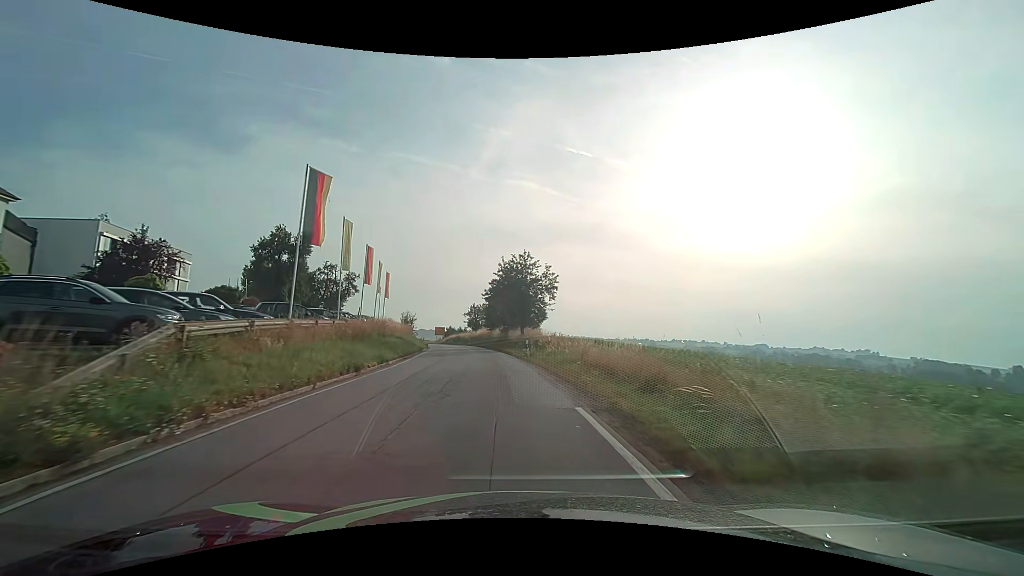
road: secondary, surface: asphalt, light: Day
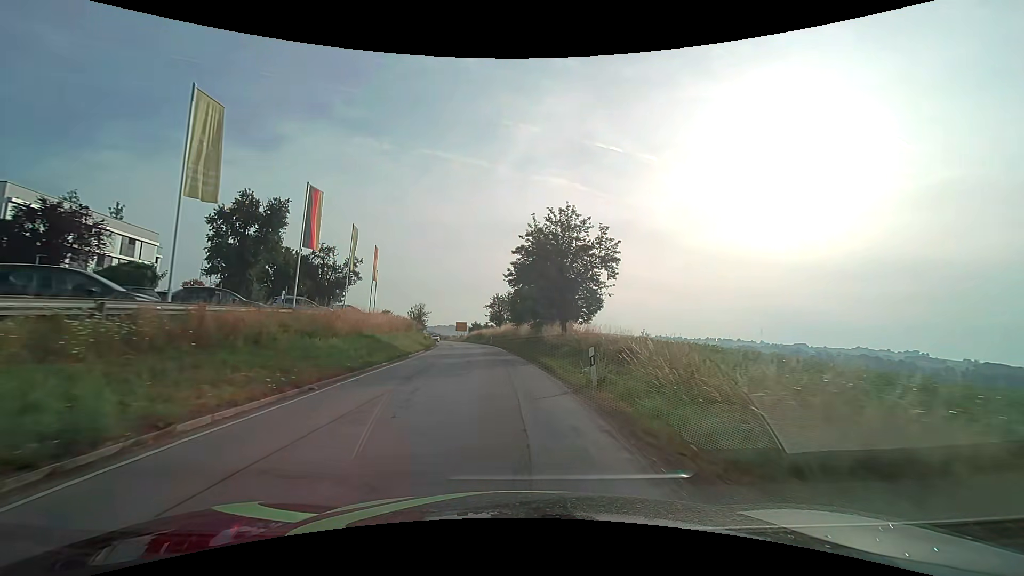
(-0.5, +16.2) m; -4°
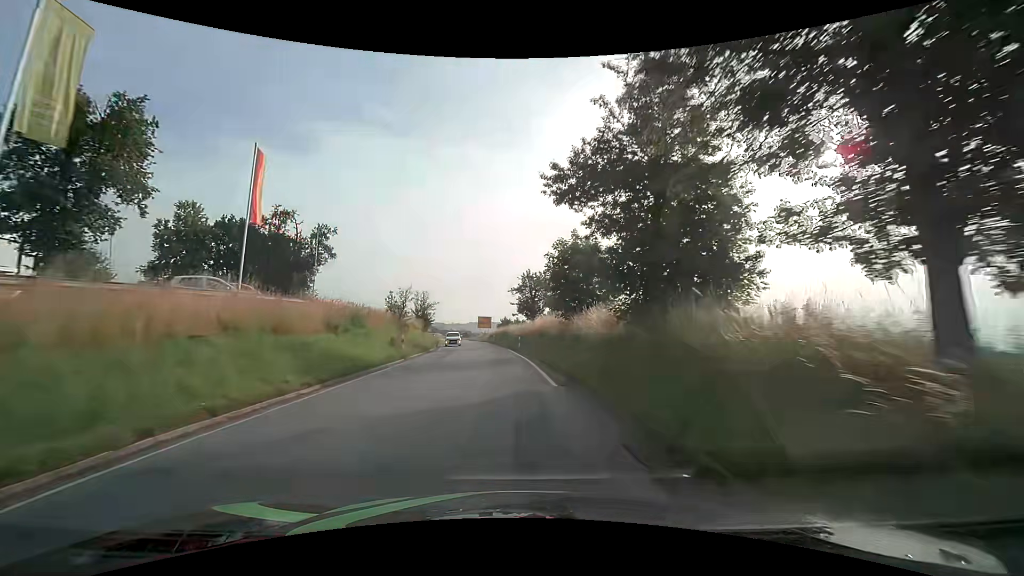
(-0.8, +24.6) m; -4°
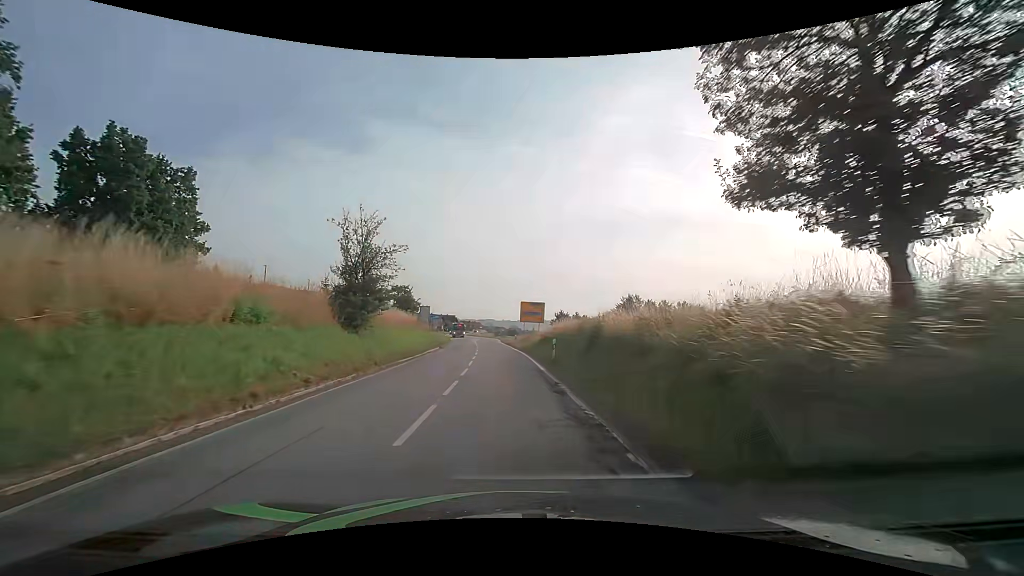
(-2.1, +42.0) m; -6°
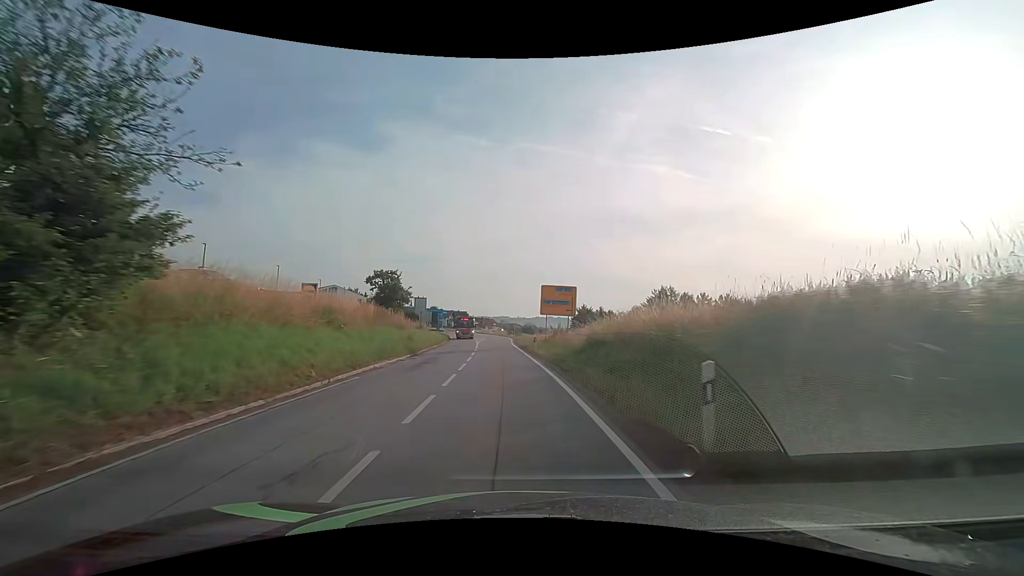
(-0.2, +17.0) m; -2°
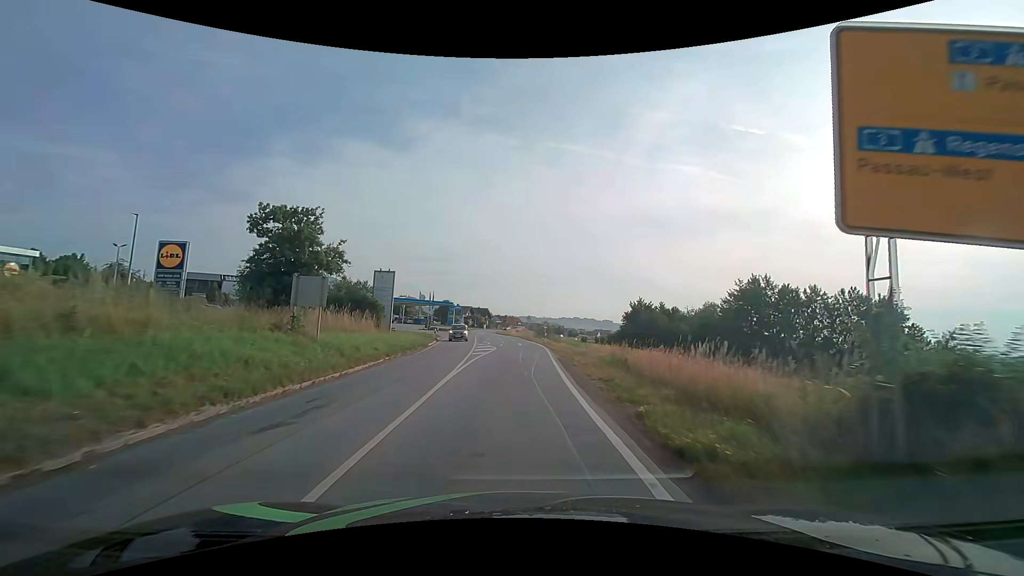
(-1.1, +31.9) m; -3°
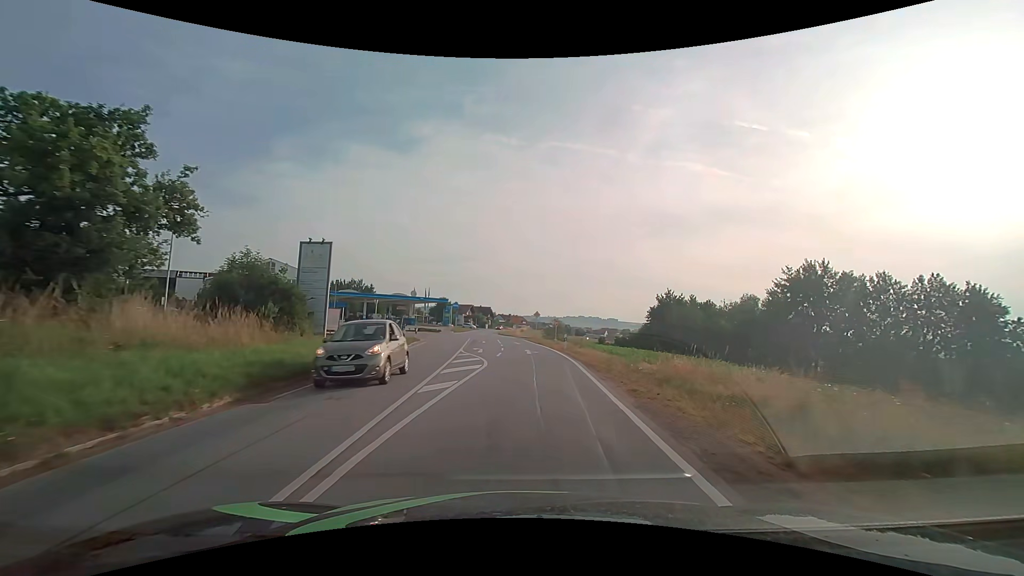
(-0.1, +14.4) m; -1°
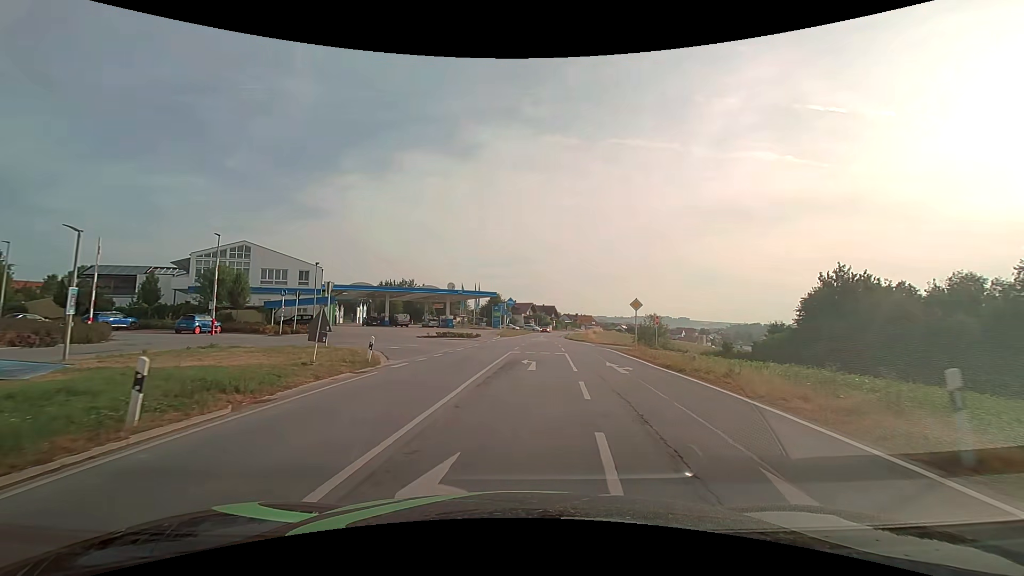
(-0.7, +25.3) m; -7°
